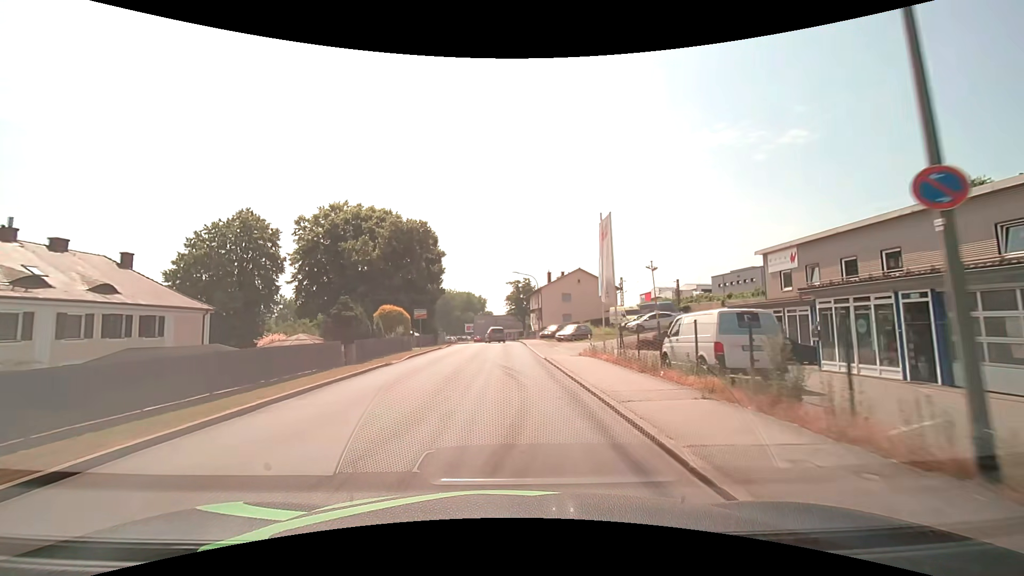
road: unclassified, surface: asphalt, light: Day
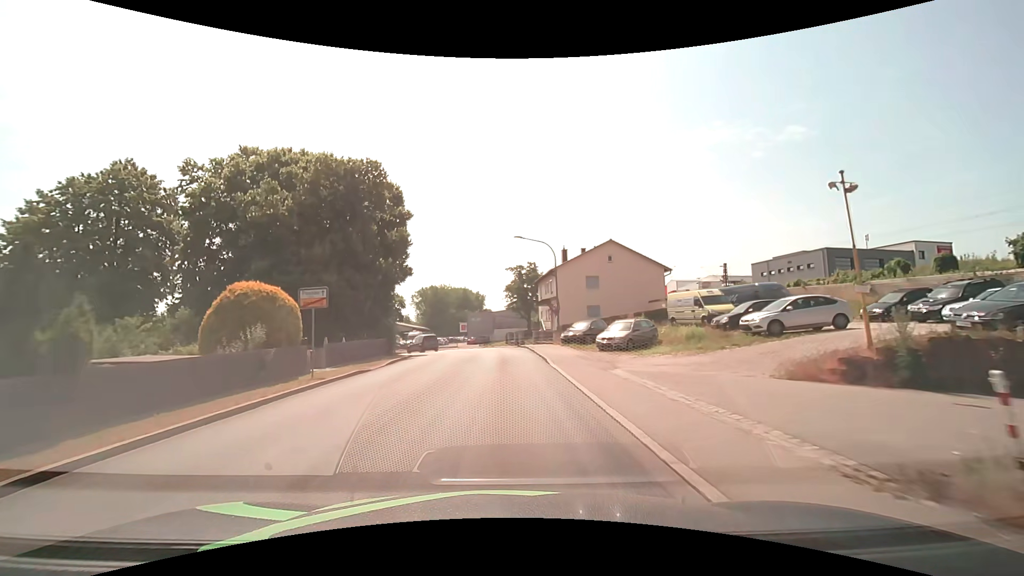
(0.0, +20.3) m; 0°
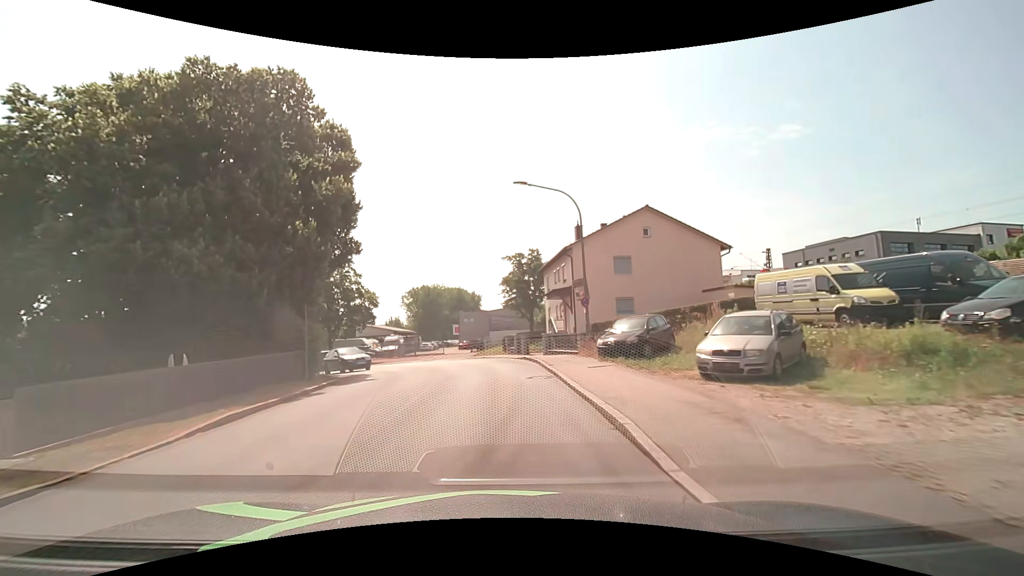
(0.0, +12.9) m; 0°
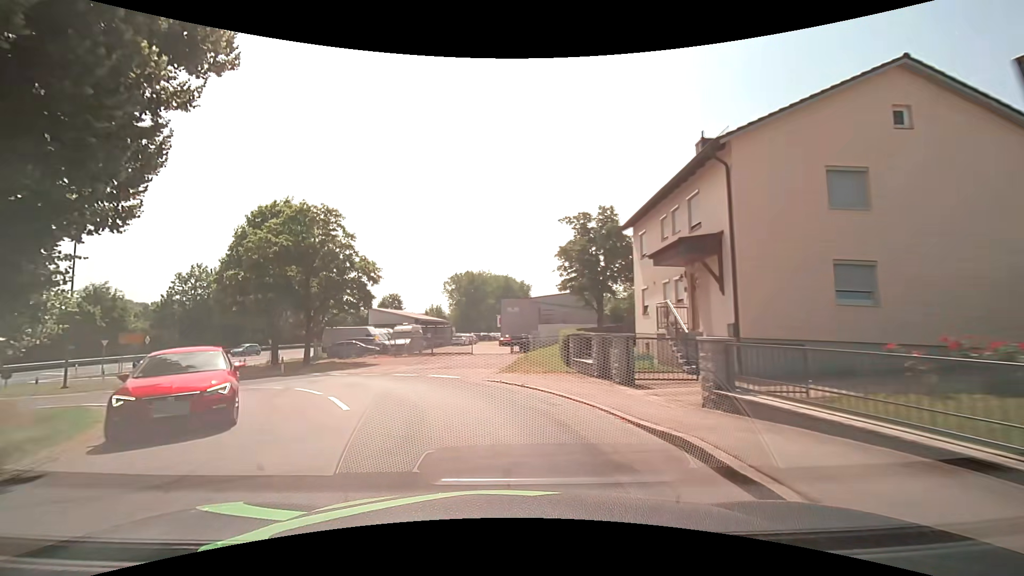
(-0.5, +17.7) m; -6°
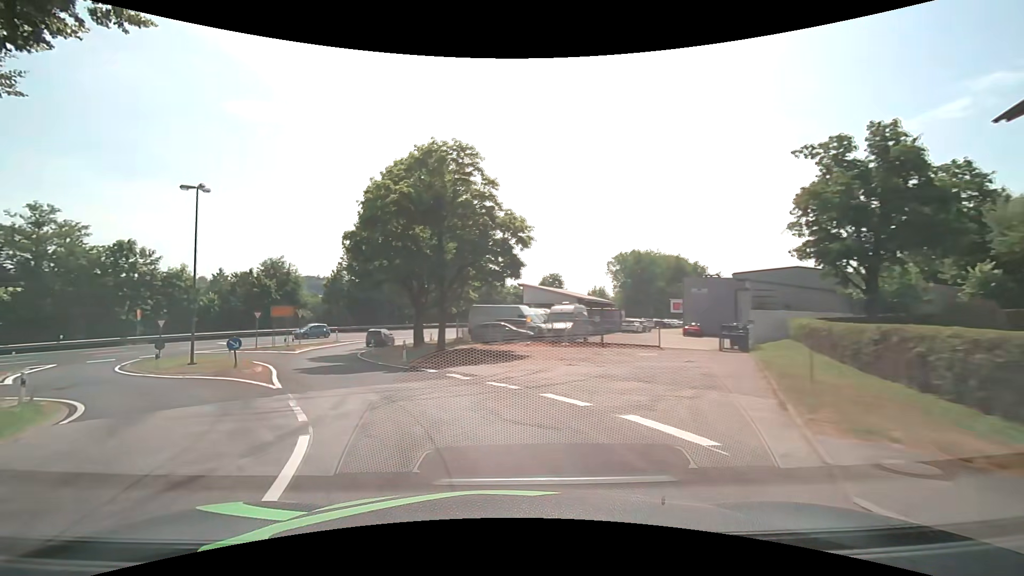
(-1.5, +10.9) m; -18°
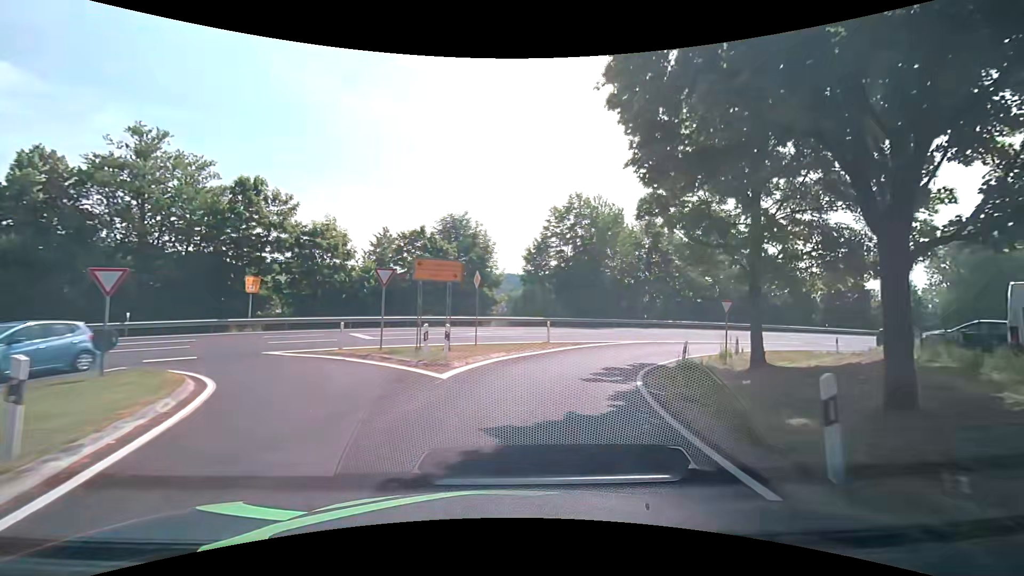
(-9.3, +27.0) m; -21°
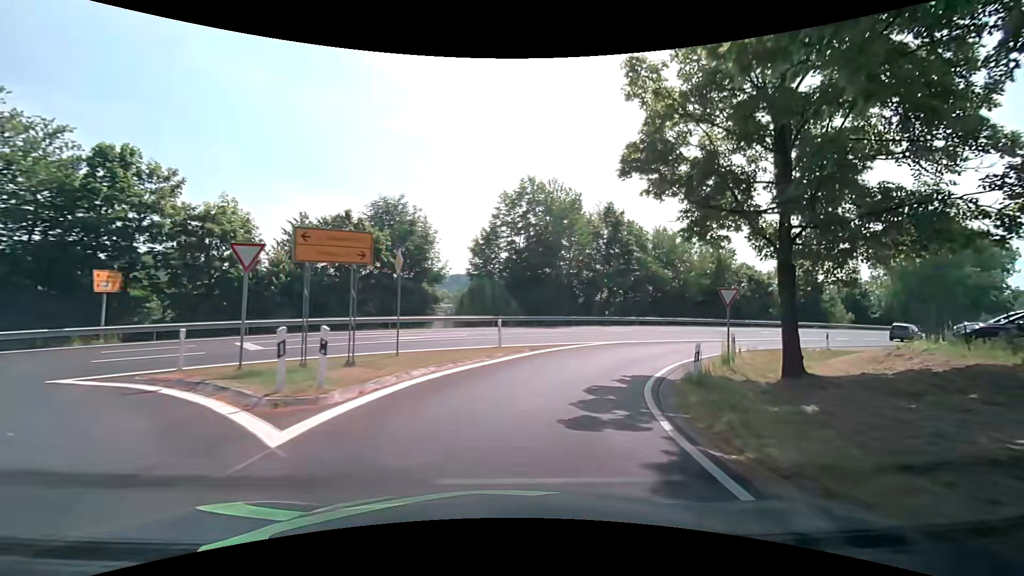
(+0.2, +6.1) m; +6°
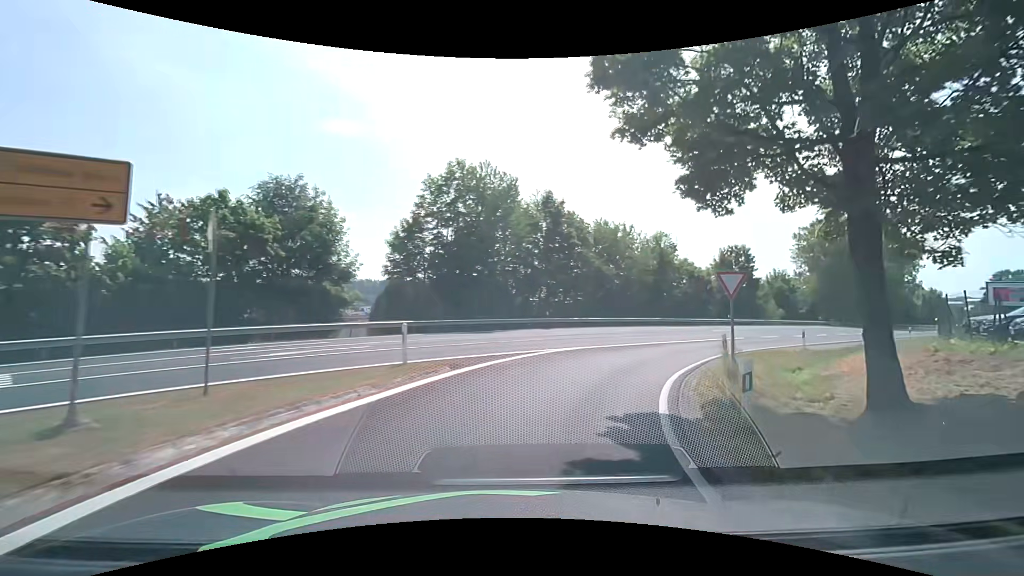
(+0.3, +6.1) m; +6°
(+1, +10) (+5, +19) (+11, +27) (+18, +34) (+26, +41) (+33, +47) (+41, +54) (+48, +61) (+55, +68) (+63, +74) m
